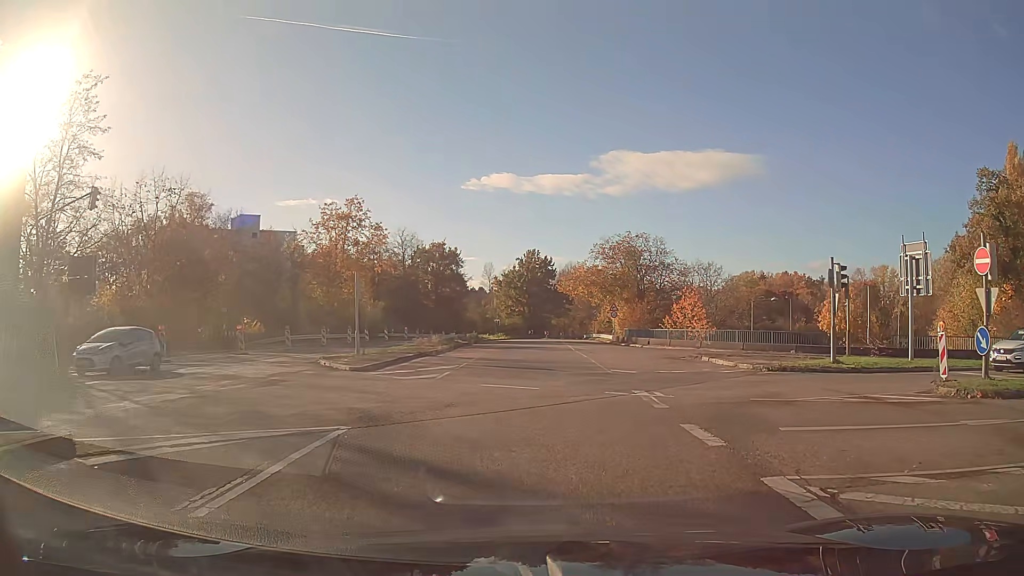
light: Day
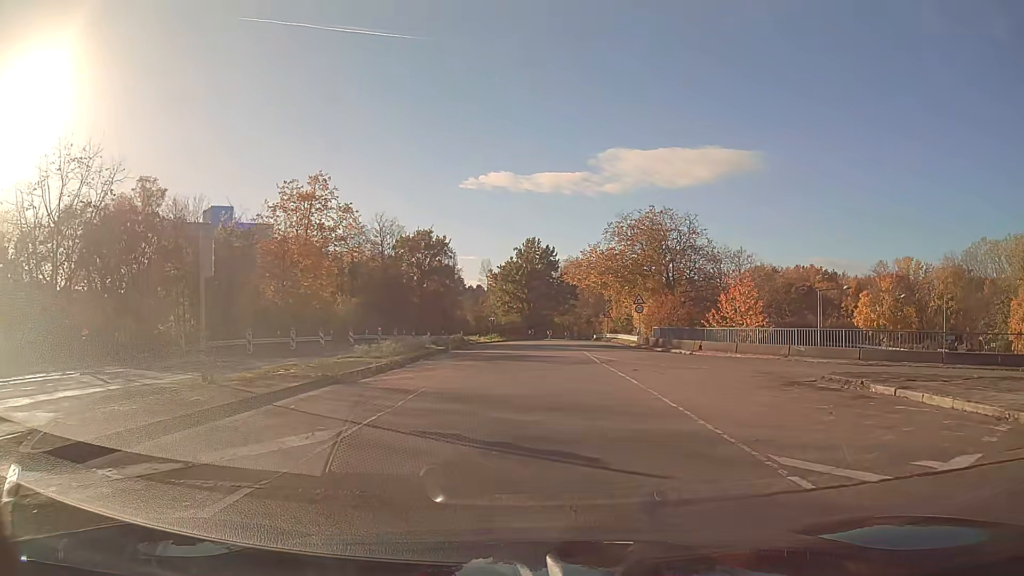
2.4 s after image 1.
(0.0, +14.0) m; -1°
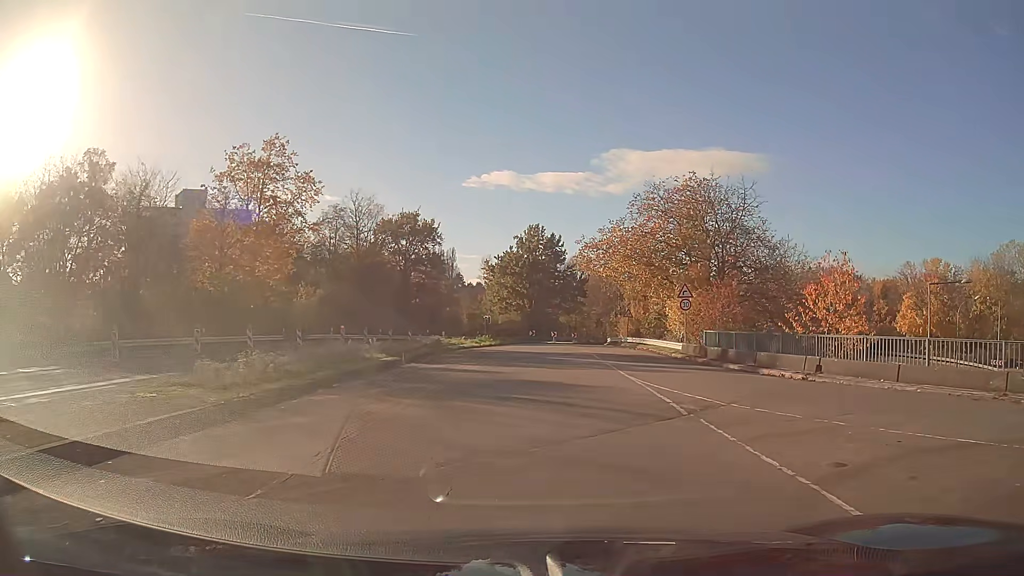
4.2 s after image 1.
(+0.1, +13.3) m; 0°
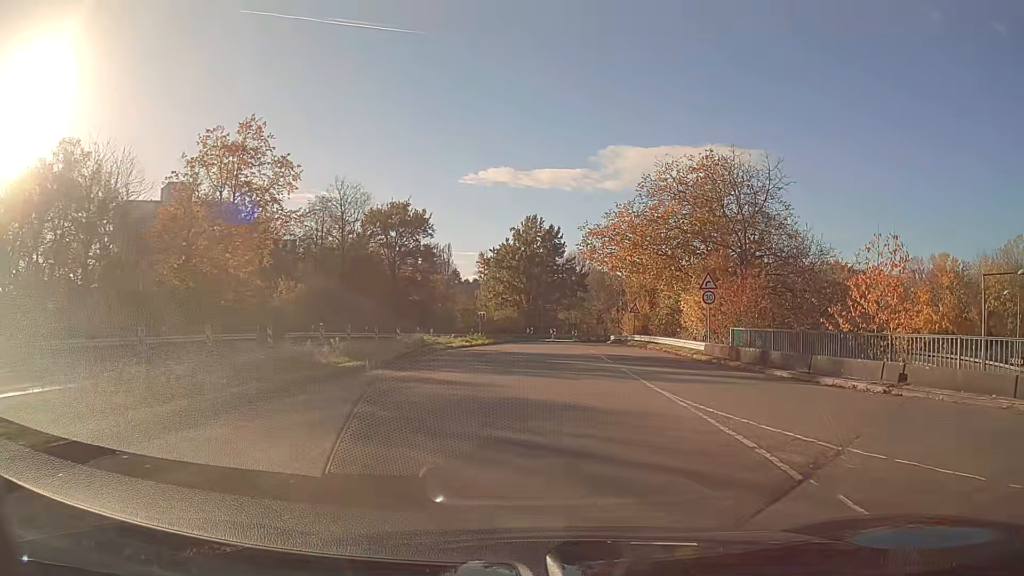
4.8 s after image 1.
(0.0, +4.7) m; 0°
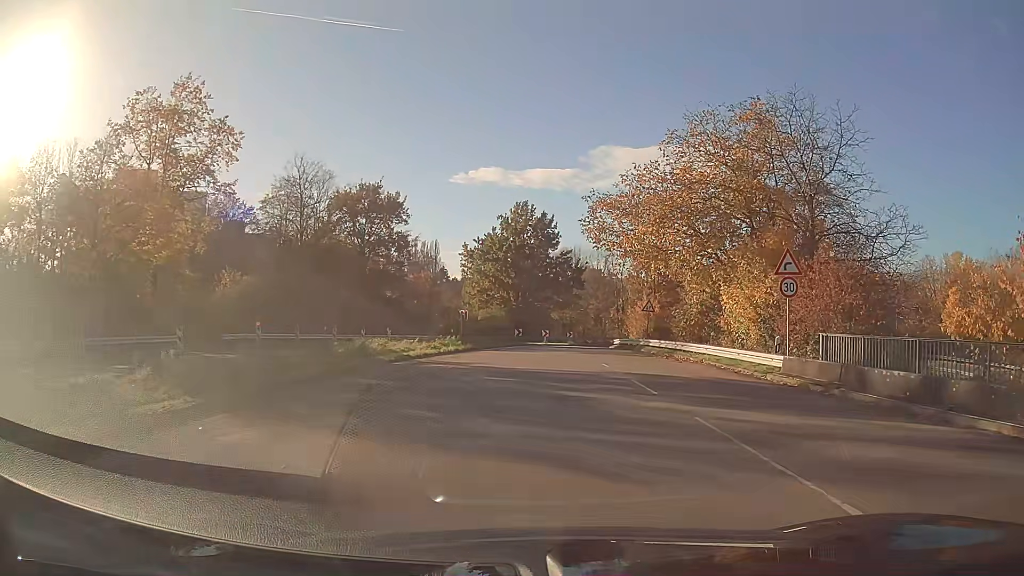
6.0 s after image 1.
(+0.1, +9.7) m; +1°
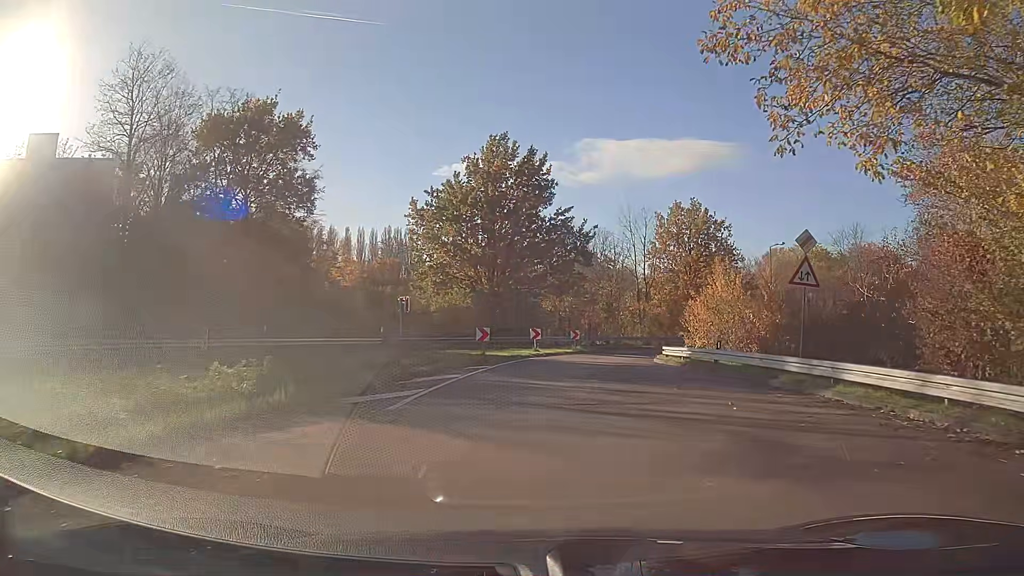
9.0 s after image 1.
(+0.3, +24.6) m; +1°
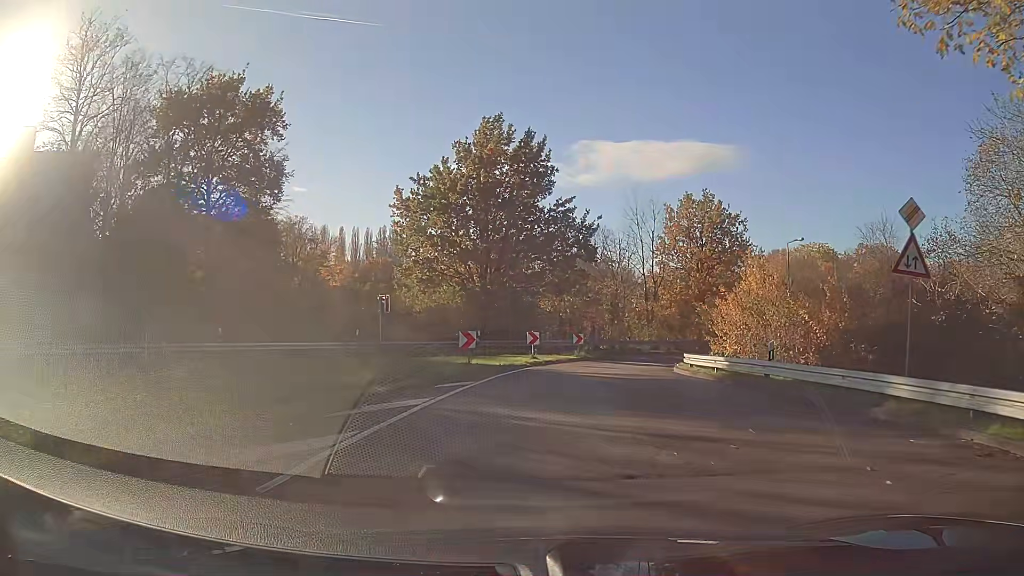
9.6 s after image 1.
(0.0, +4.9) m; 0°
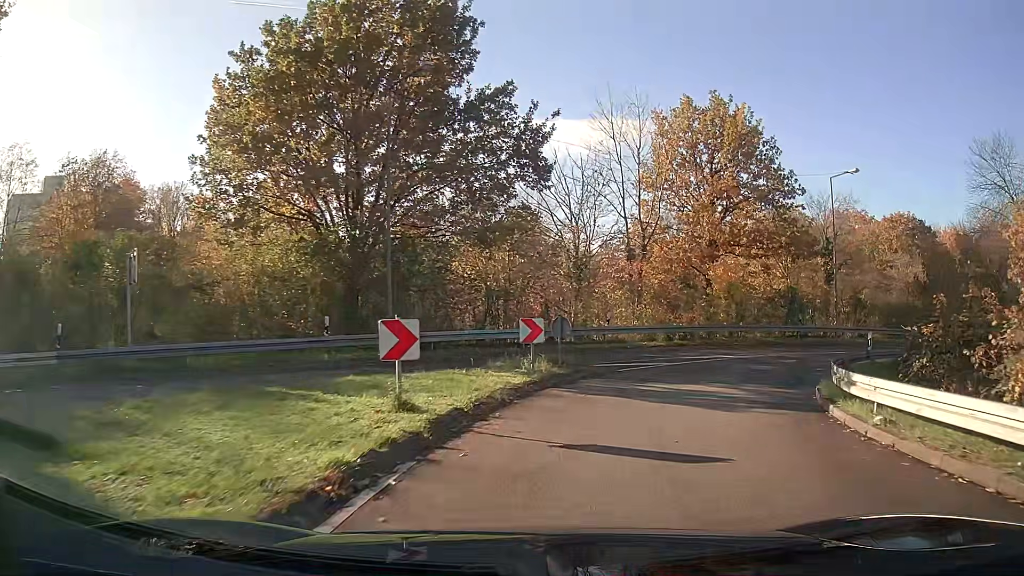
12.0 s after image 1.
(+0.9, +19.3) m; +8°
